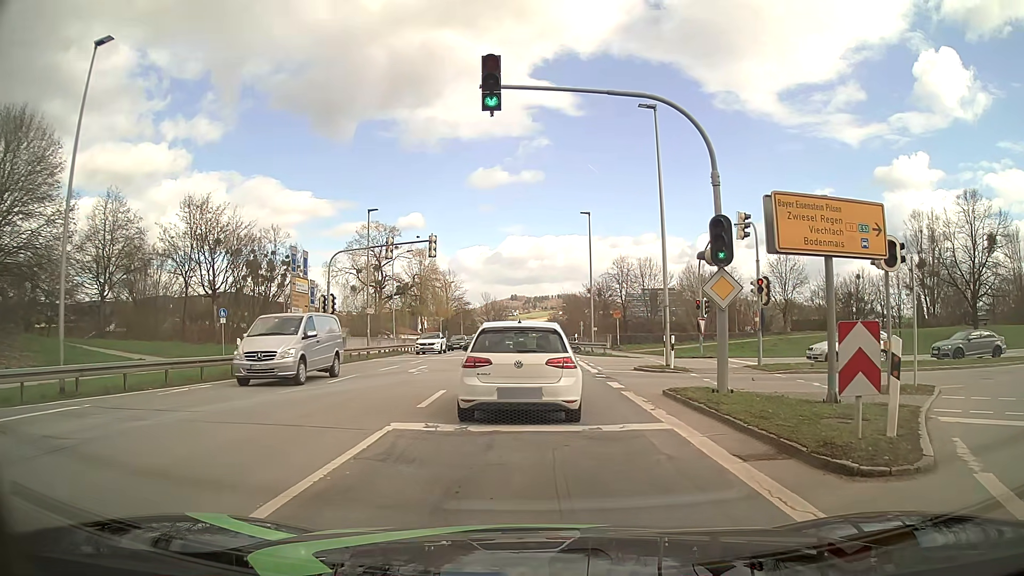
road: secondary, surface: asphalt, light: Day
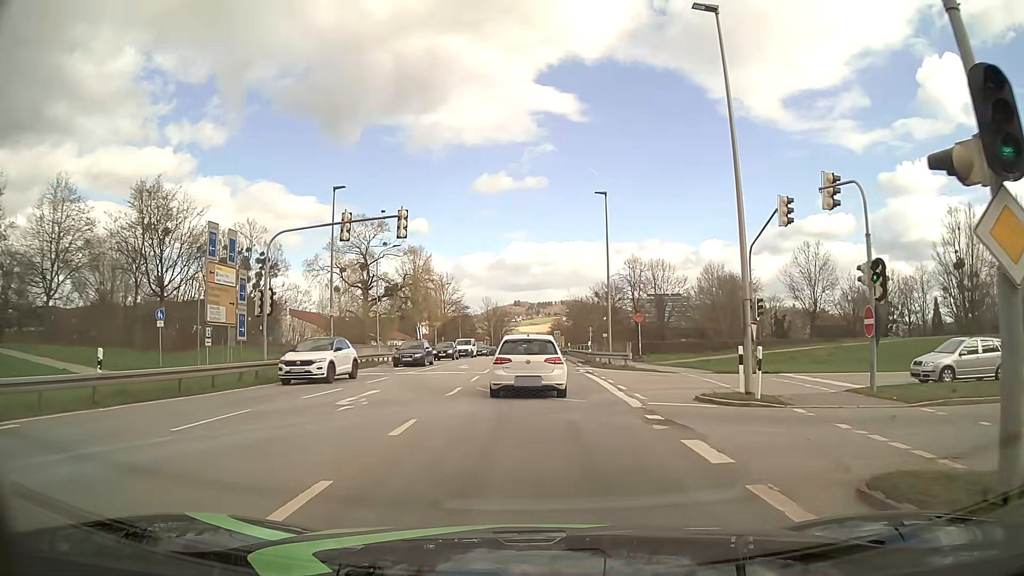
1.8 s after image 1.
(0.0, +9.1) m; +1°
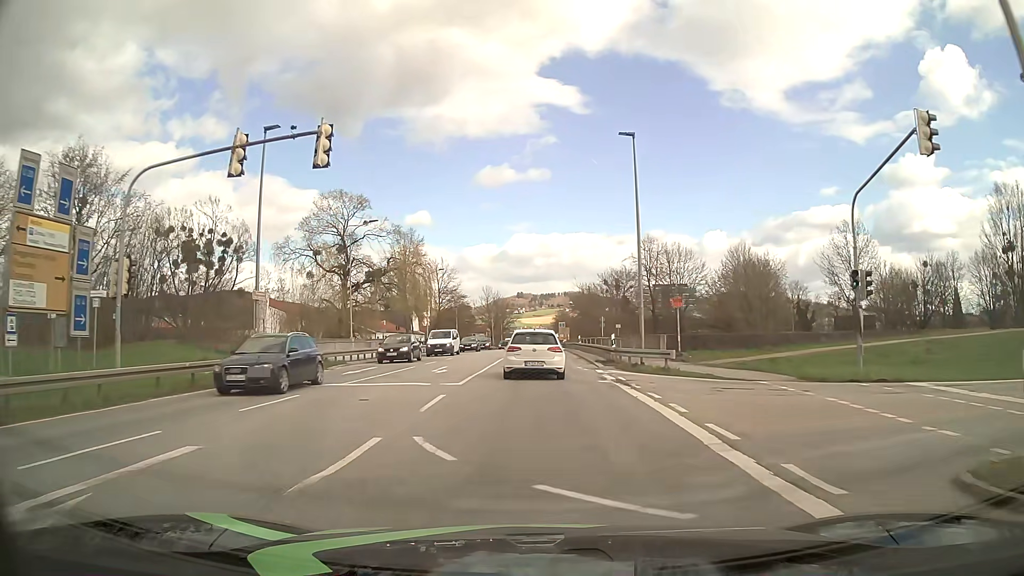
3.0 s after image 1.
(-0.1, +10.3) m; -1°
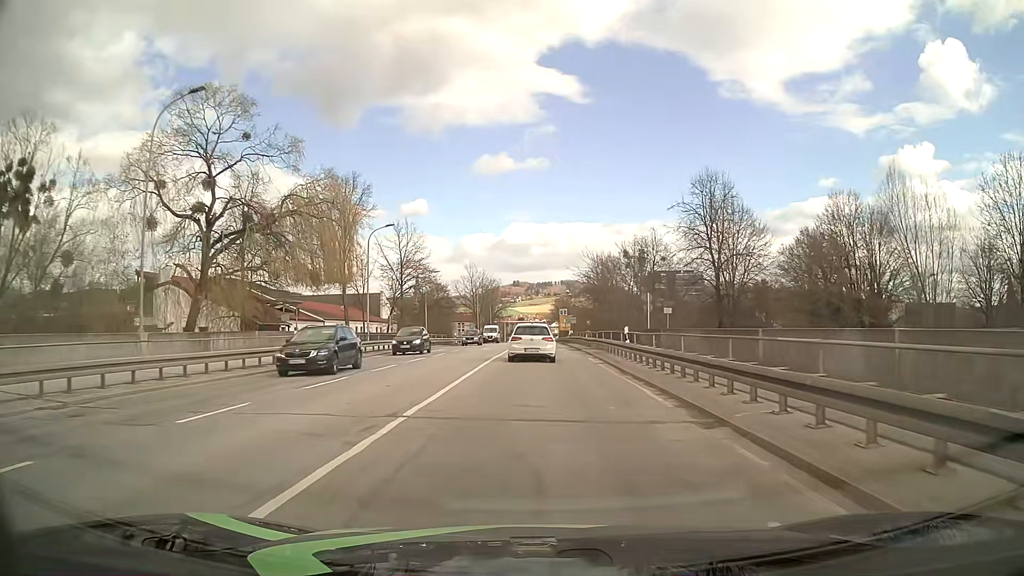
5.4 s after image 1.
(-0.1, +28.7) m; 0°
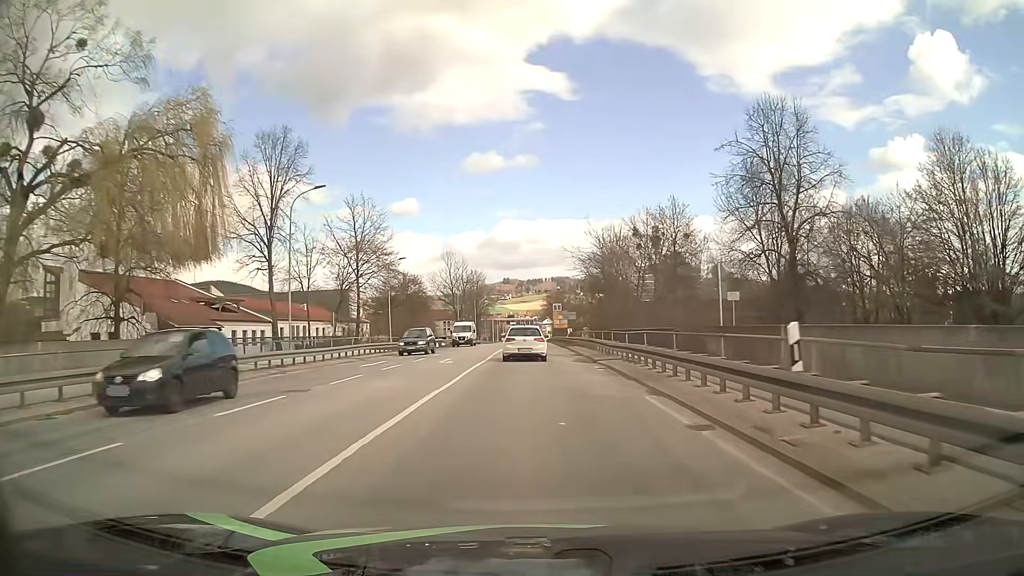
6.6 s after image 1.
(+0.1, +16.2) m; +1°
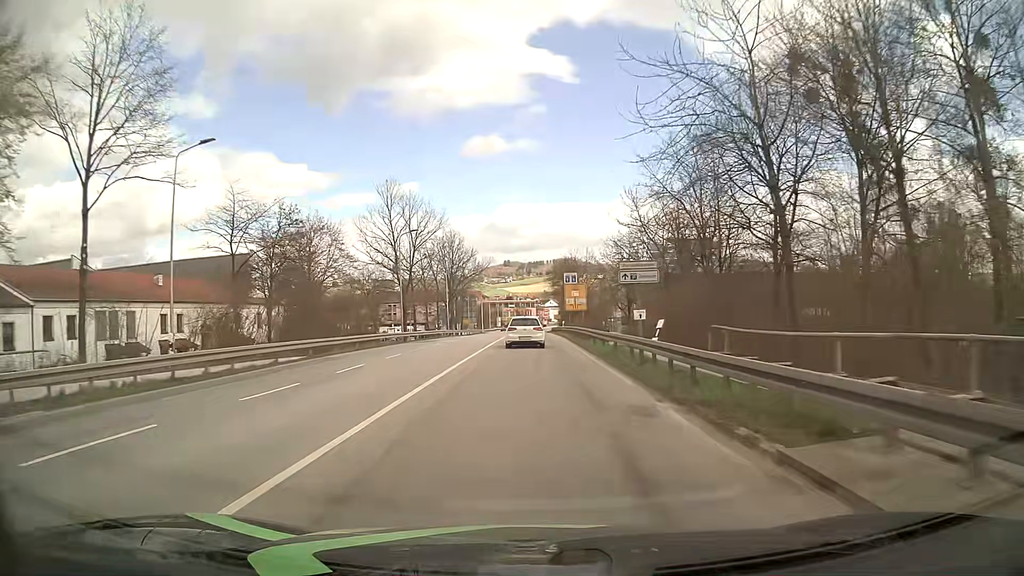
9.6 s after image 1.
(-0.1, +42.4) m; -1°
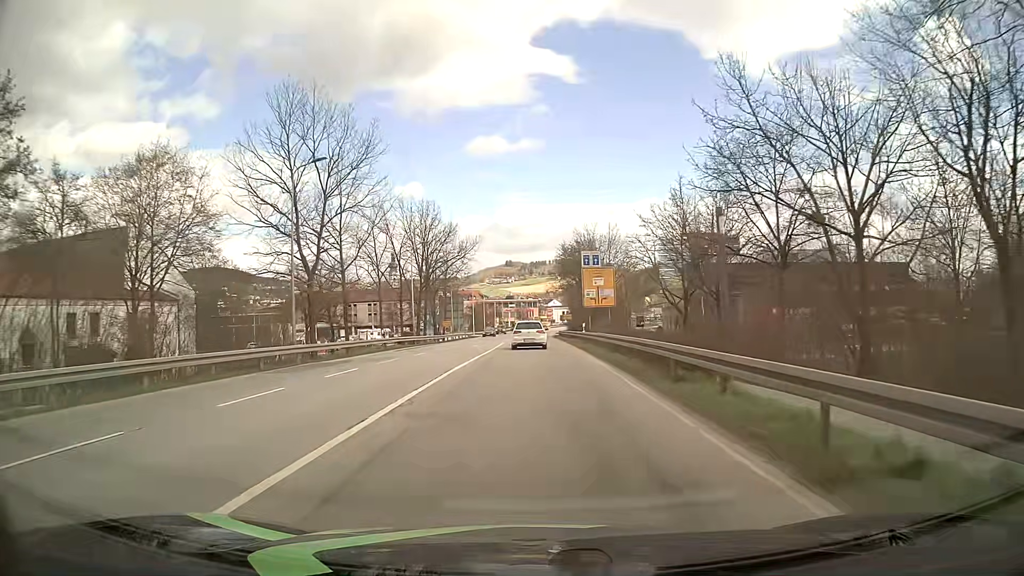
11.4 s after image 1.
(+0.1, +25.6) m; 0°
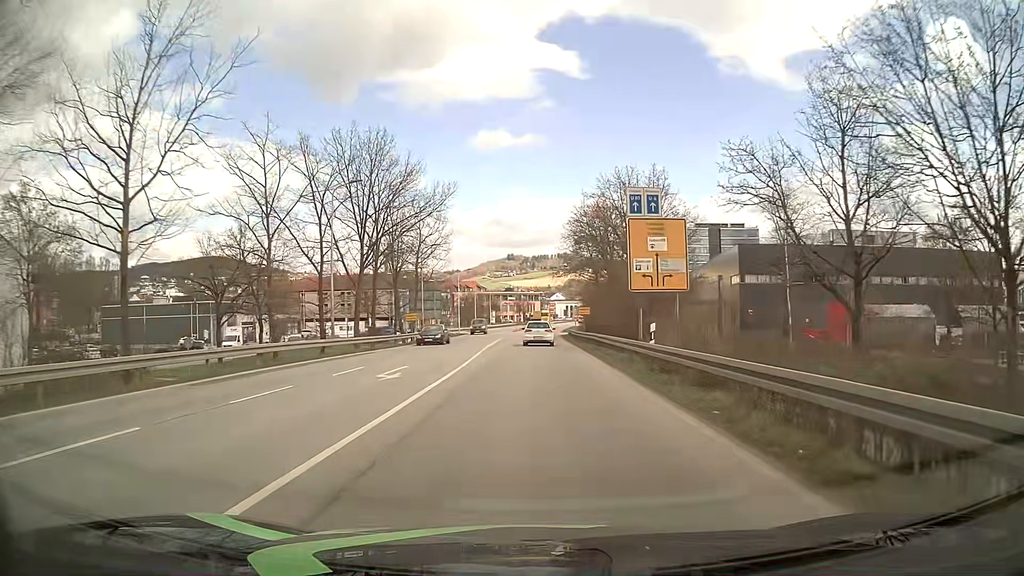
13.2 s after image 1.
(-0.1, +24.4) m; 0°
(0, +10) (0, +20) (0, +30) (0, +40) (0, +50) (+1, +60) (+1, +70) (+1, +80) (+1, +90) (+2, +100) m
